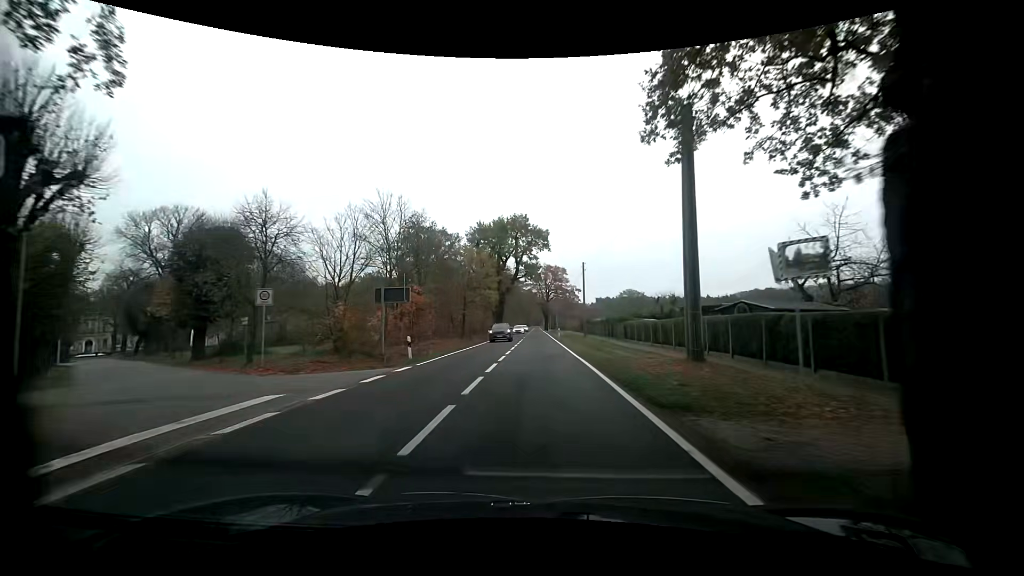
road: primary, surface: asphalt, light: Day
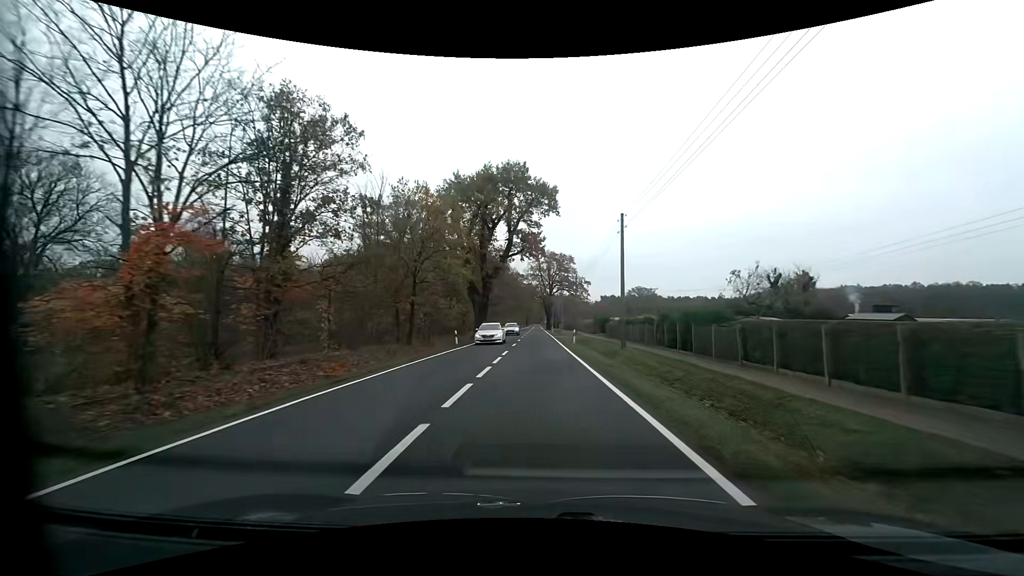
(+0.1, +24.2) m; 0°
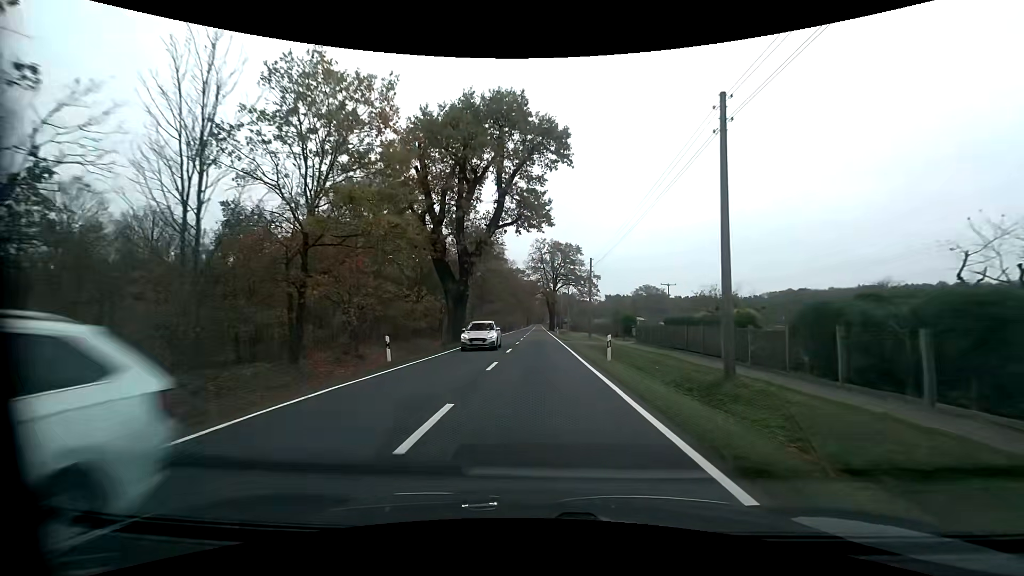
(-0.1, +16.4) m; 0°
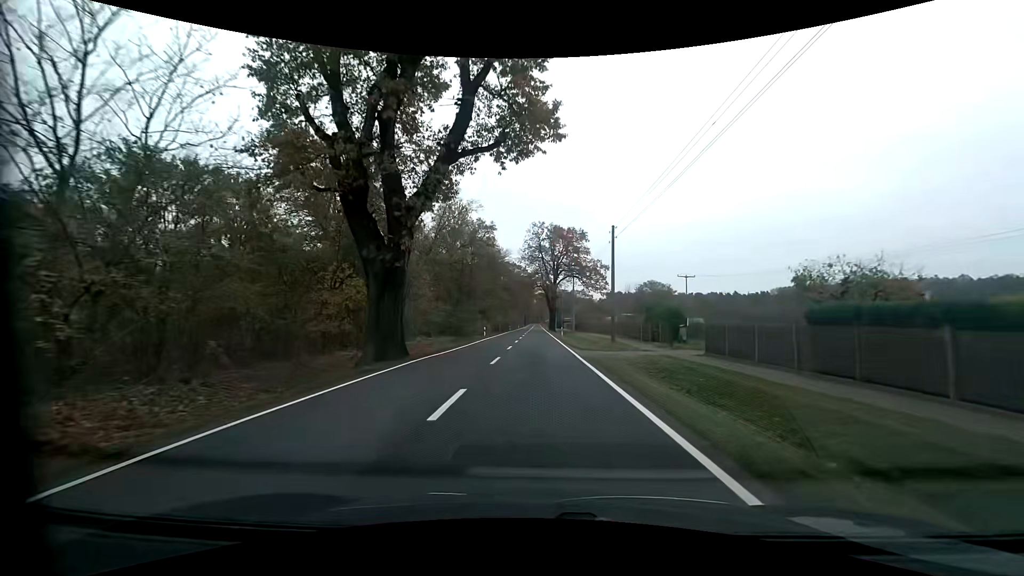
(0.0, +16.4) m; 0°
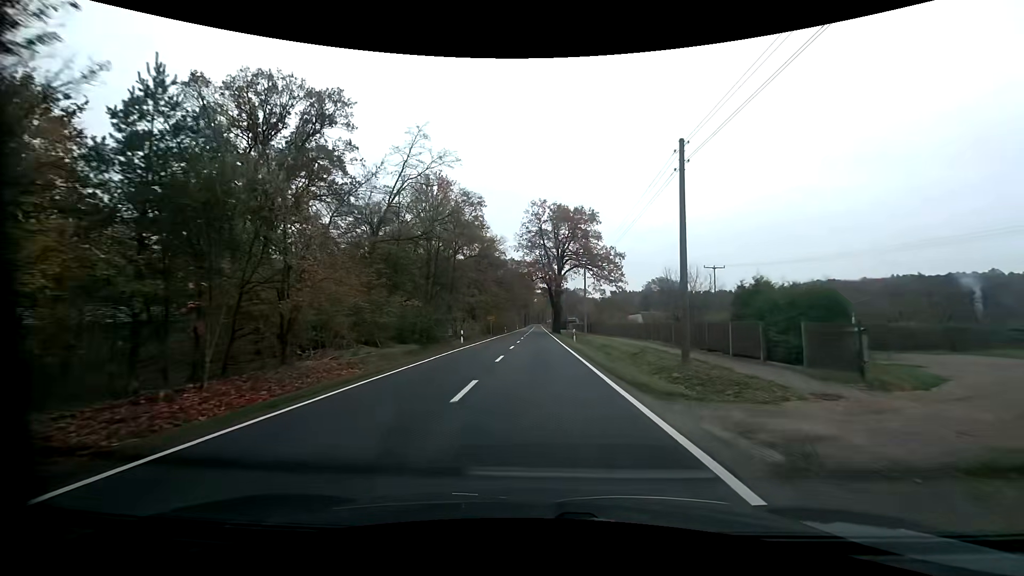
(-0.1, +16.5) m; 0°
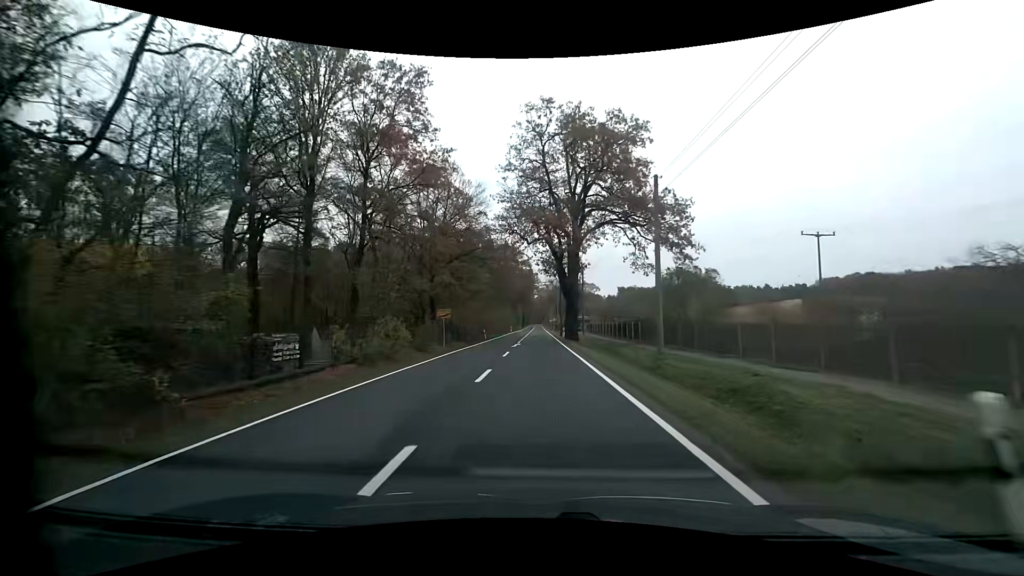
(-0.2, +33.0) m; 0°
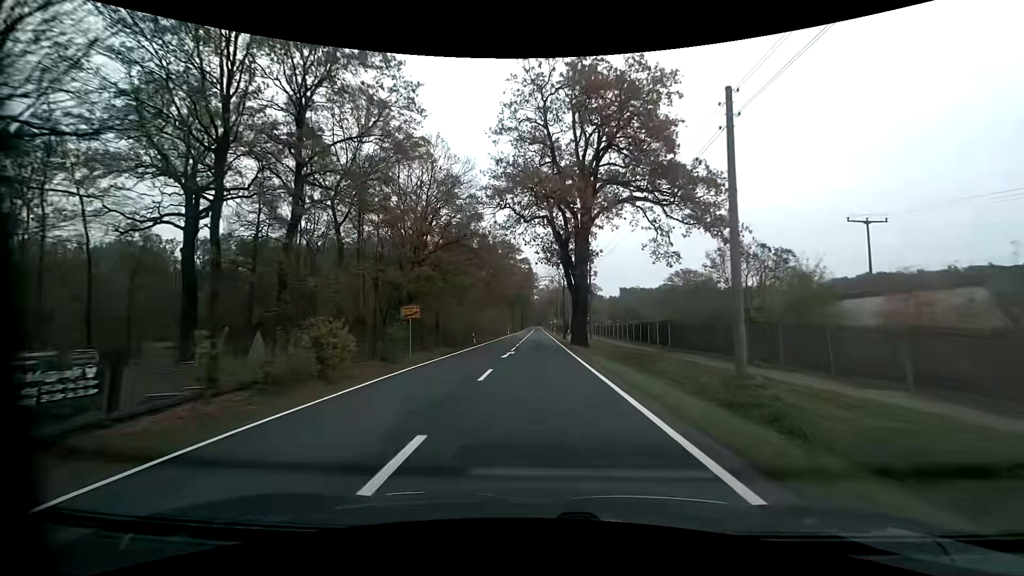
(0.0, +8.6) m; 0°
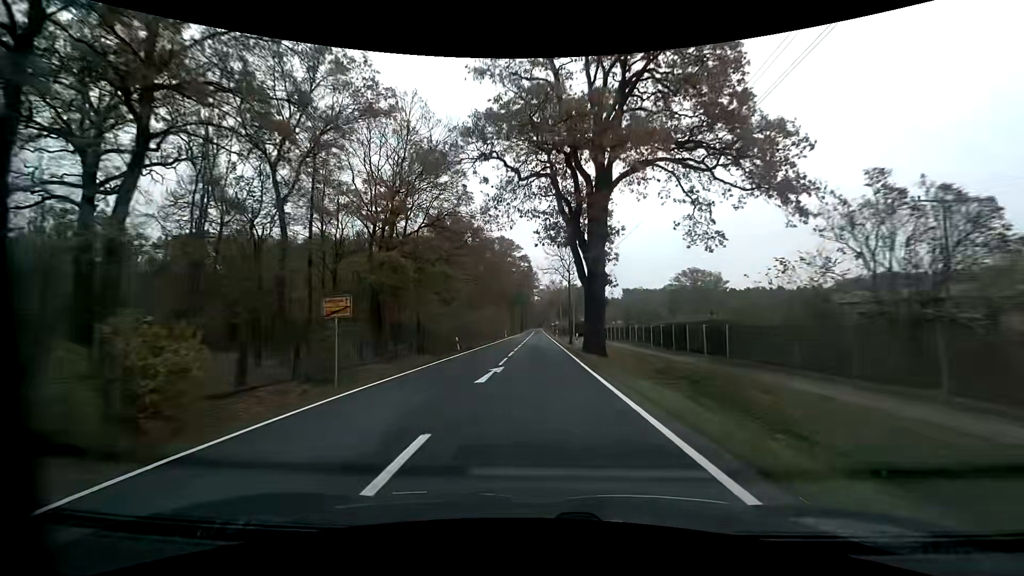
(0.0, +9.0) m; 0°
(0, +10) (0, +20) (0, +30) (0, +40) (0, +50) (0, +60) (0, +70) (0, +80) (0, +90) (0, +100) m
